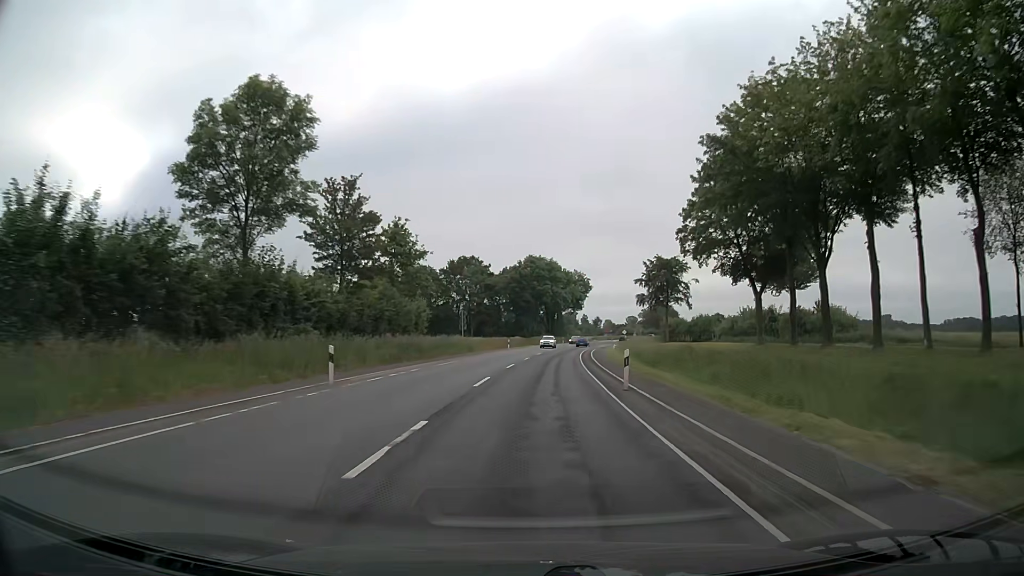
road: secondary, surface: asphalt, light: Day
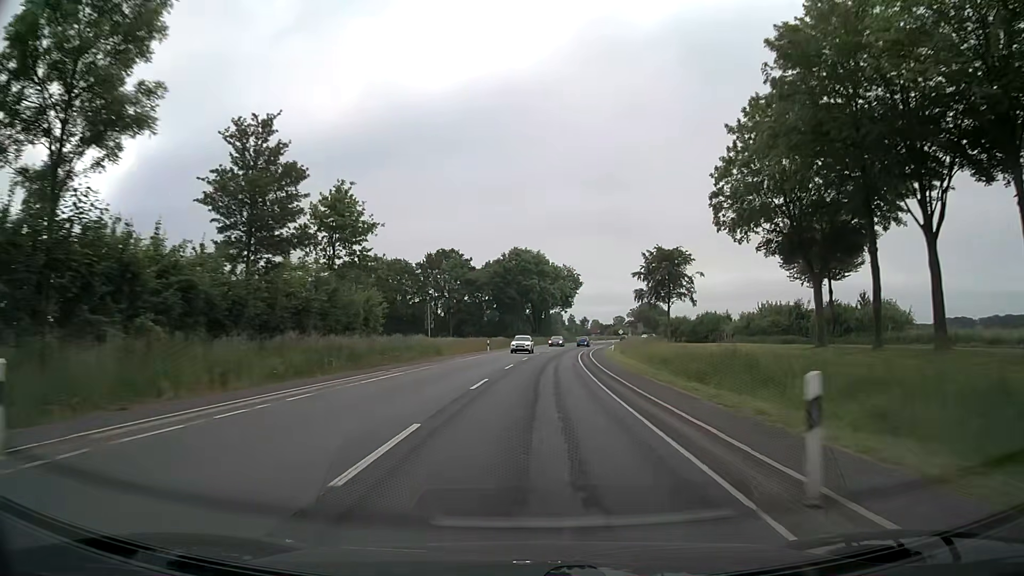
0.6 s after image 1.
(+0.2, +12.6) m; +1°
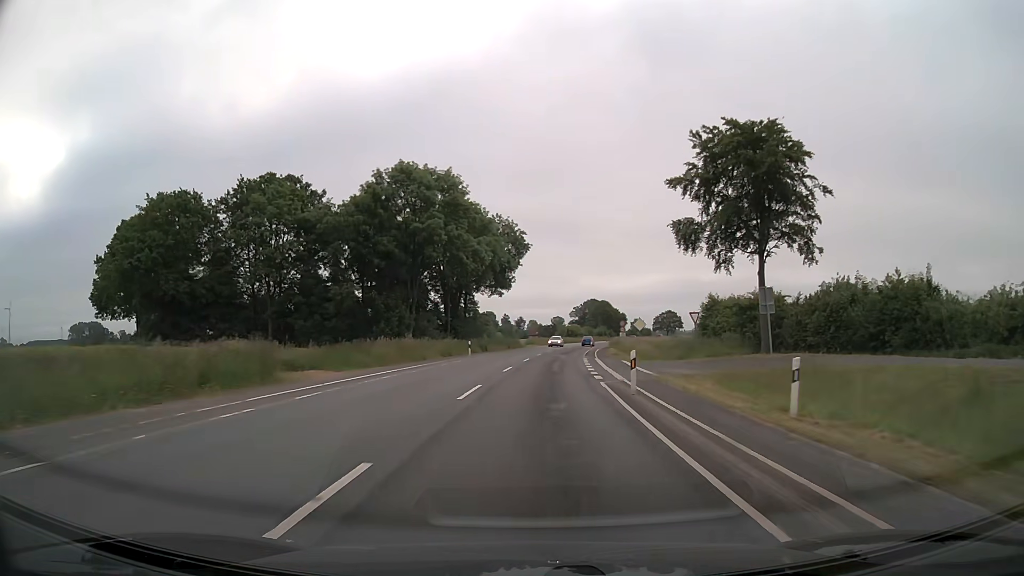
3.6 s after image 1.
(+3.2, +63.2) m; +6°
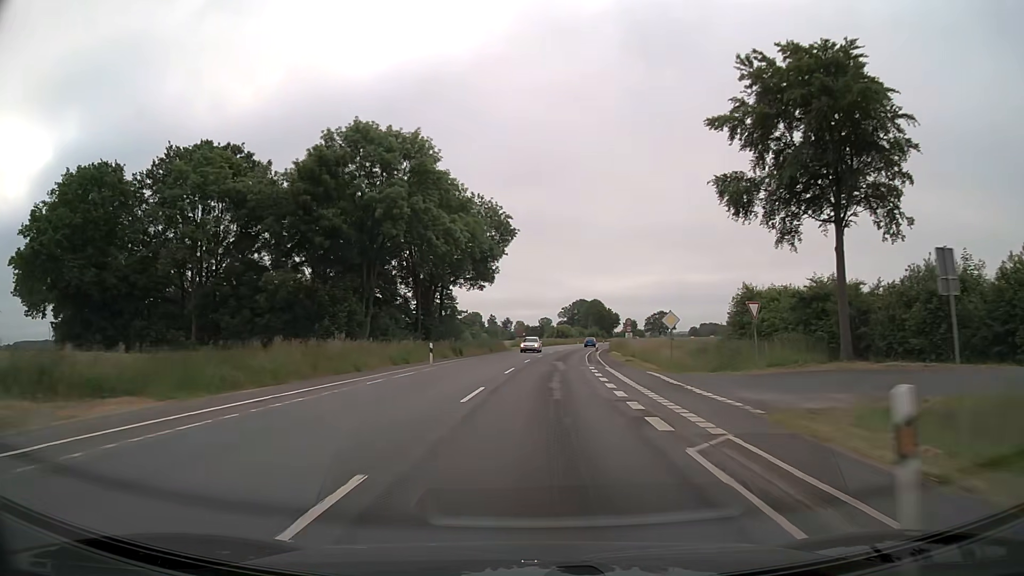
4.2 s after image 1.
(+0.1, +12.6) m; +1°
(0, +10) (0, +20) (+1, +30) (+2, +40) (+3, +50) (+4, +60) (+5, +70) (+6, +80) (+7, +90) (+9, +100) m
